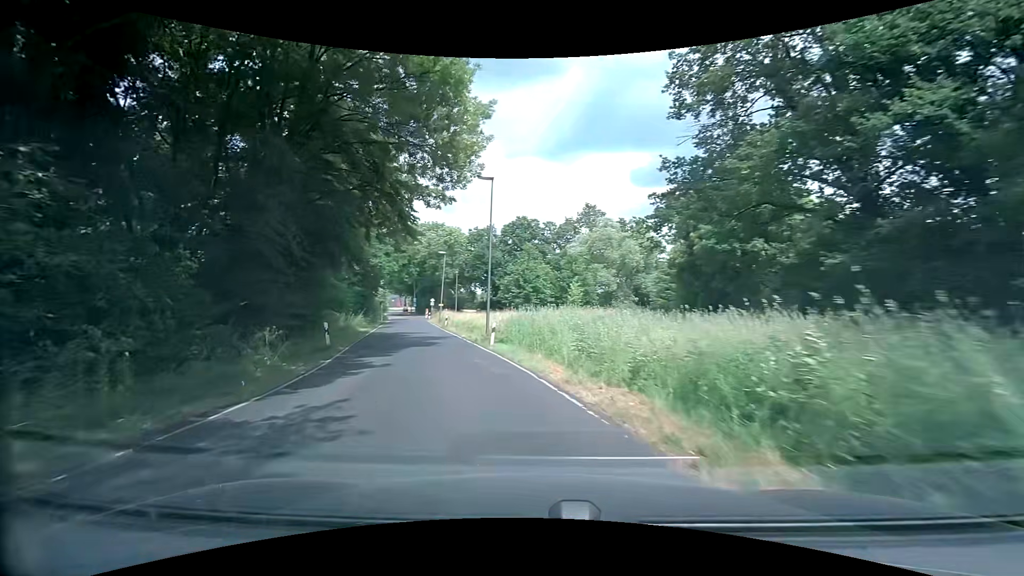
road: tertiary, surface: asphalt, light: Day
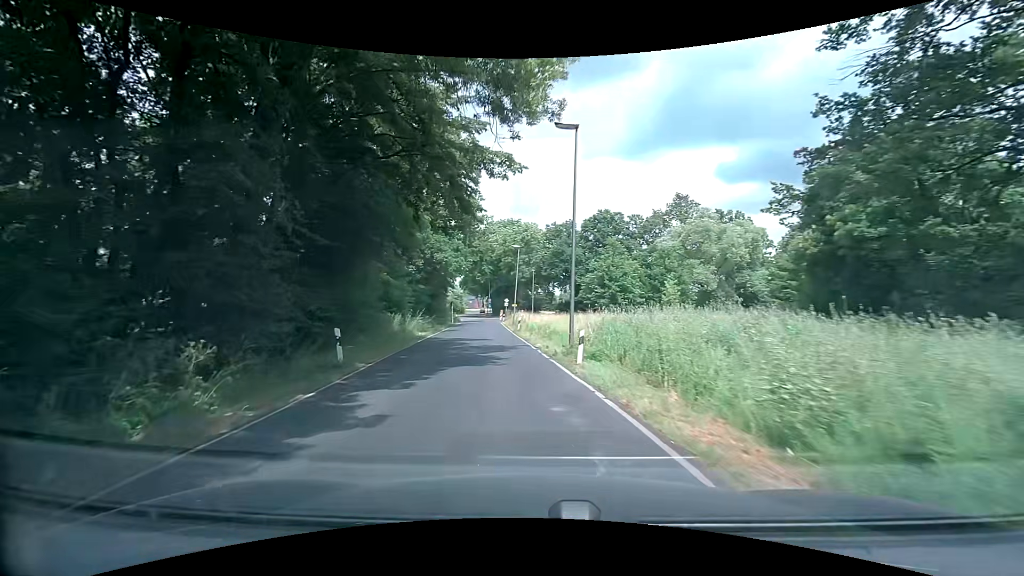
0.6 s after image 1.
(-0.7, +6.7) m; -9°
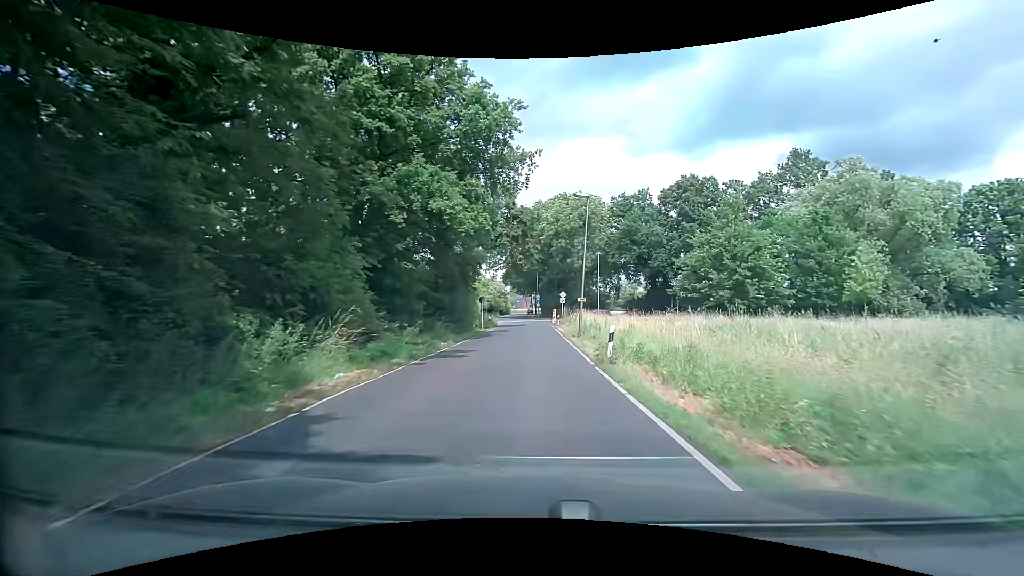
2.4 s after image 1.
(-2.0, +20.6) m; -8°
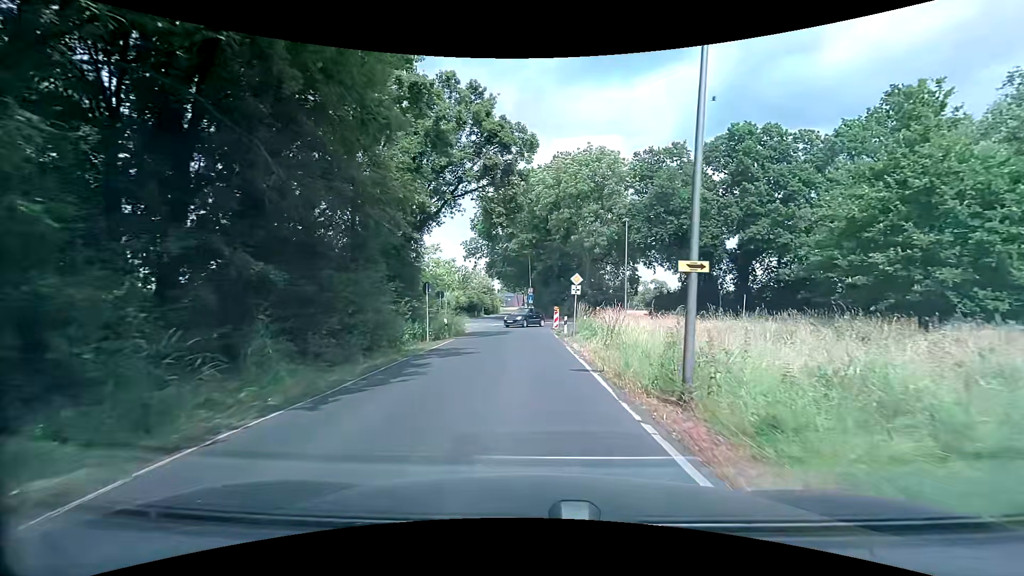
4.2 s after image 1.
(+0.5, +19.1) m; +2°
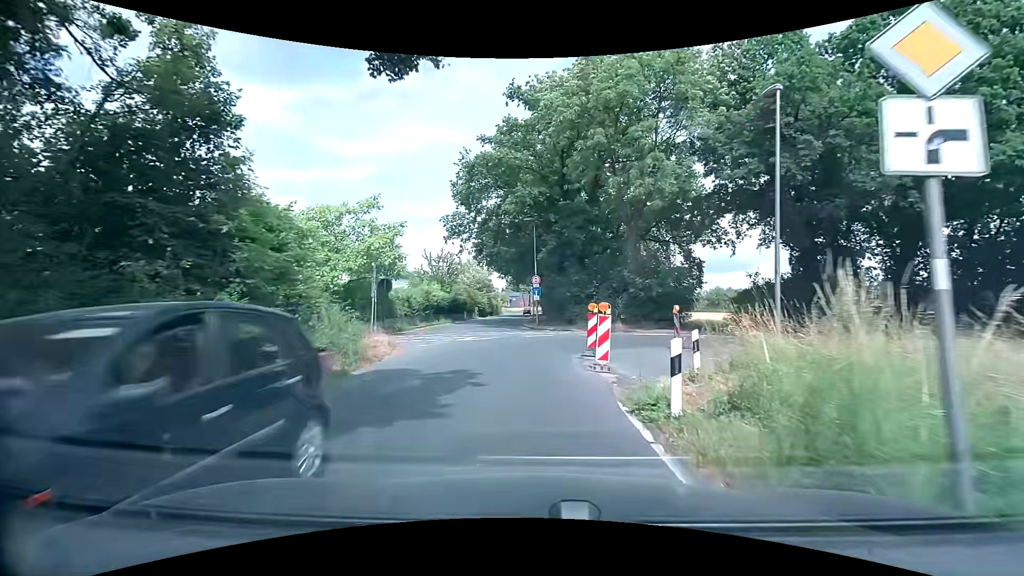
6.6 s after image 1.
(+0.2, +19.9) m; 0°
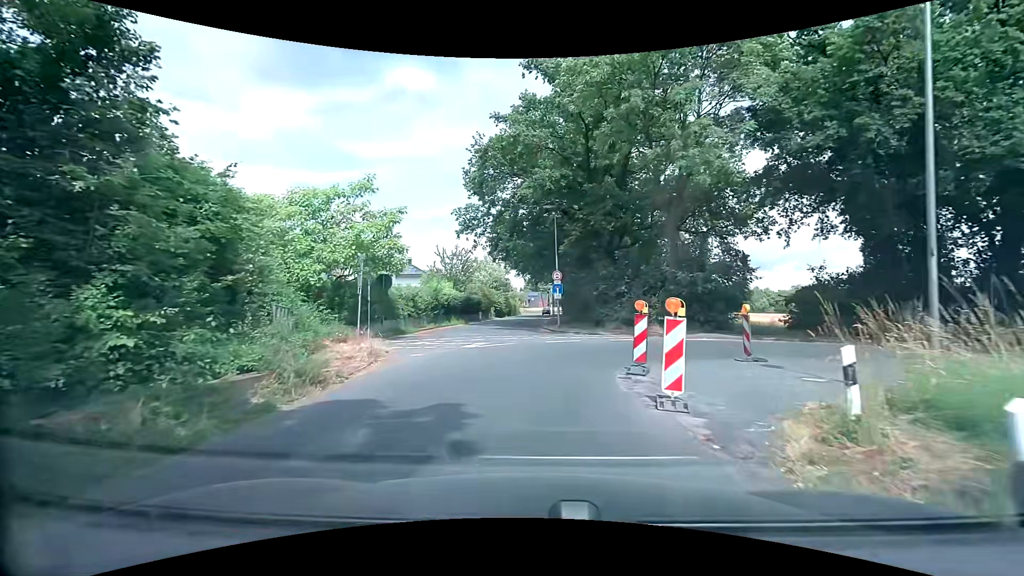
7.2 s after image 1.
(-0.1, +4.1) m; -2°
